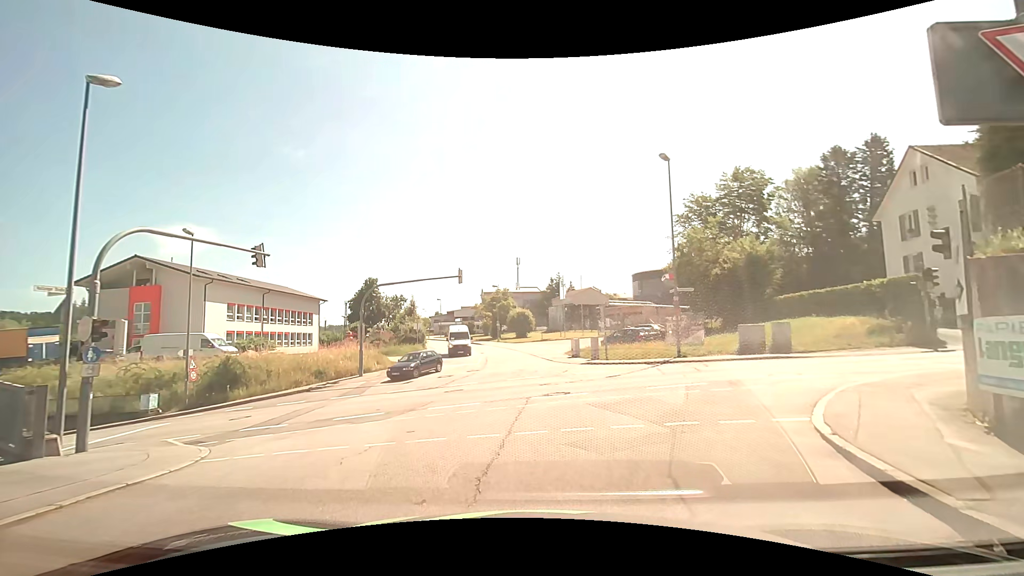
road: residential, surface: asphalt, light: Day
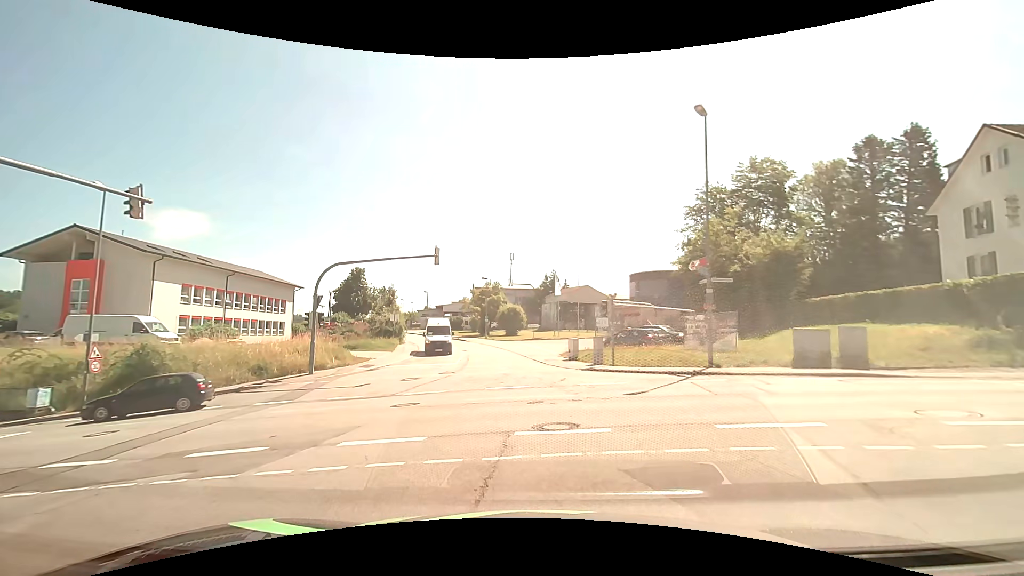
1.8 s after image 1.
(0.0, +5.8) m; 0°
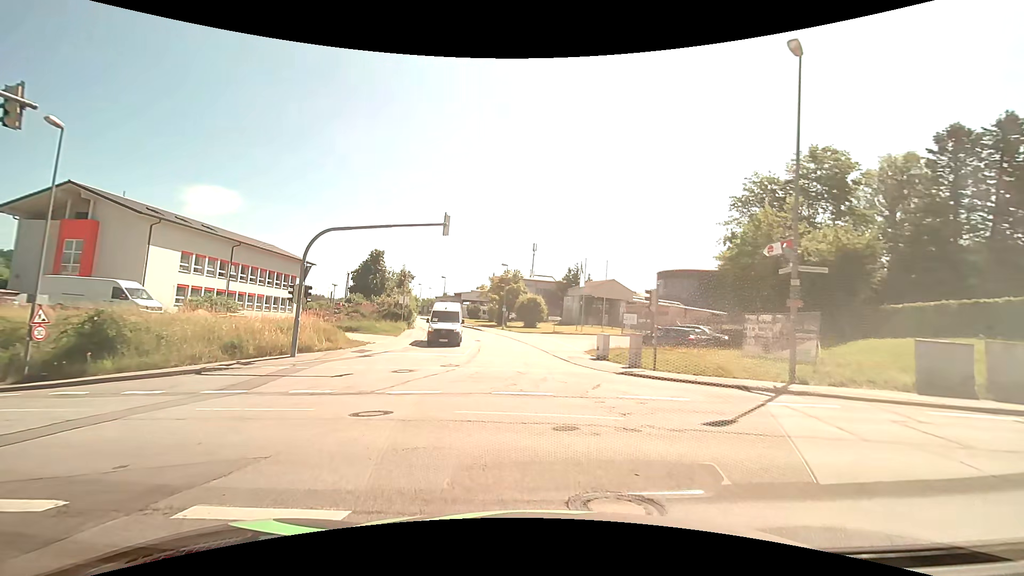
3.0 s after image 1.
(-0.1, +4.3) m; -2°
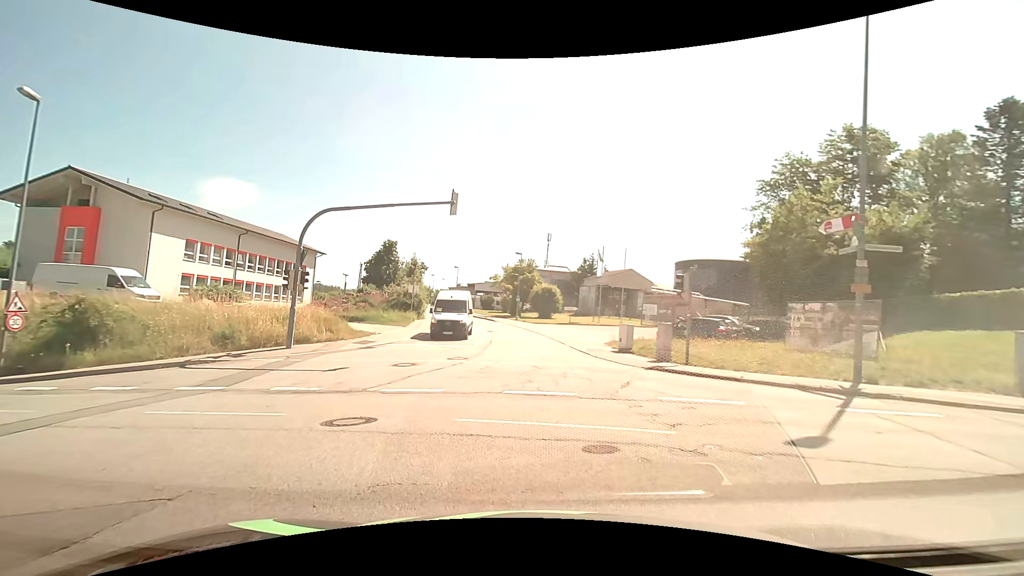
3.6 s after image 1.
(0.0, +1.9) m; -1°
